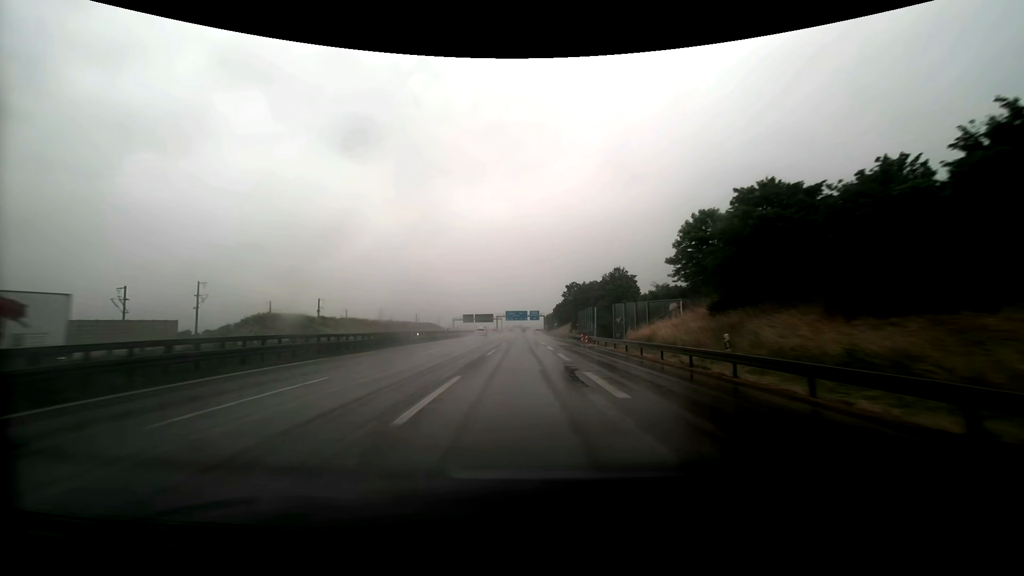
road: motorway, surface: asphalt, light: Day
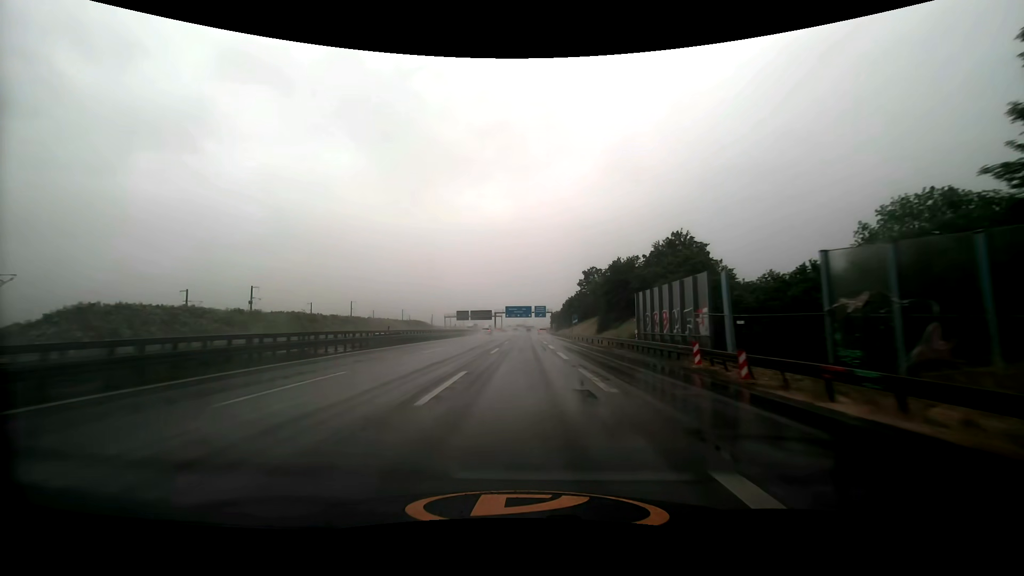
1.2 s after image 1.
(-0.2, +34.8) m; 0°
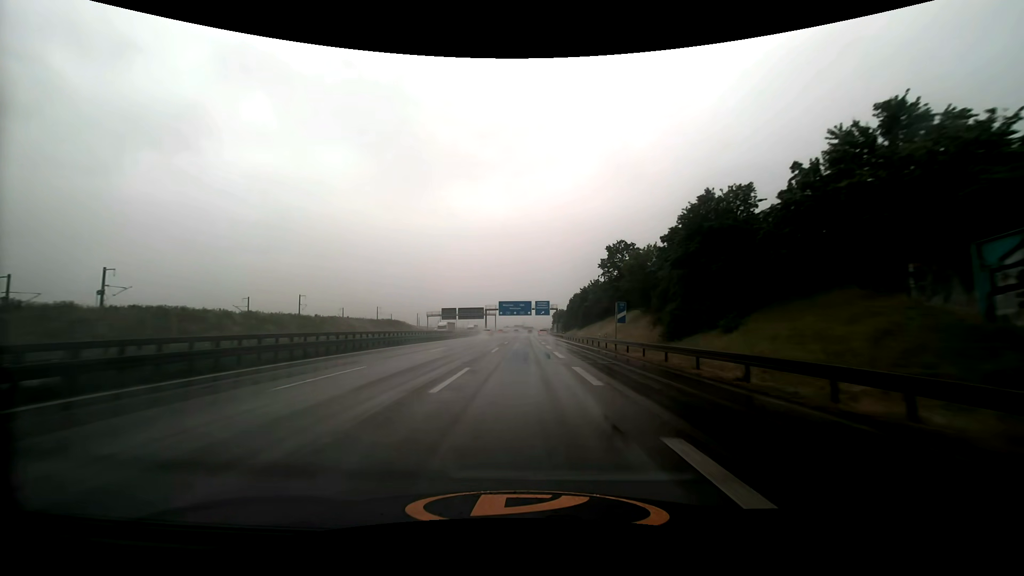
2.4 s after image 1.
(-0.1, +34.5) m; 0°
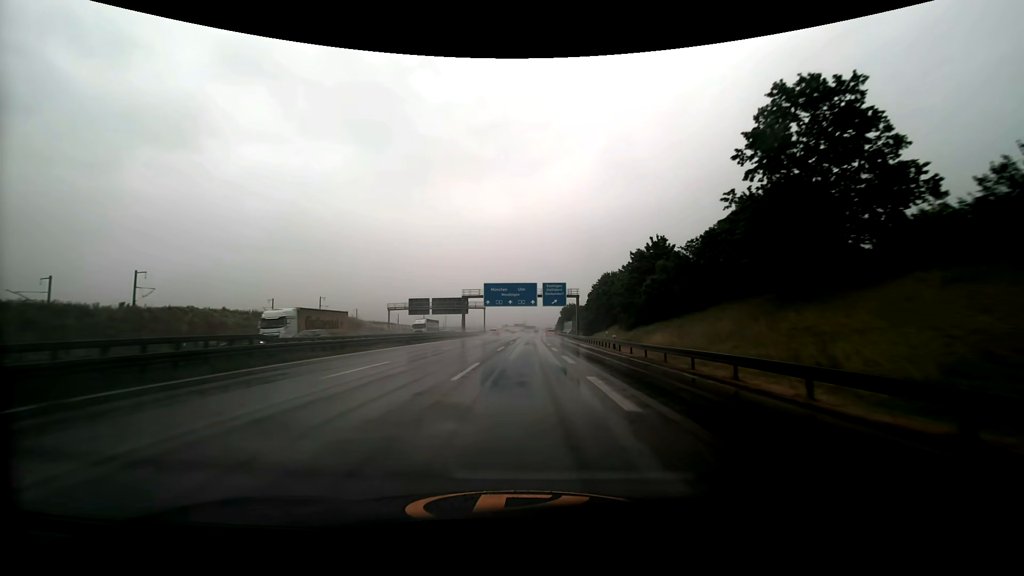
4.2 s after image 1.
(-0.2, +51.4) m; 0°
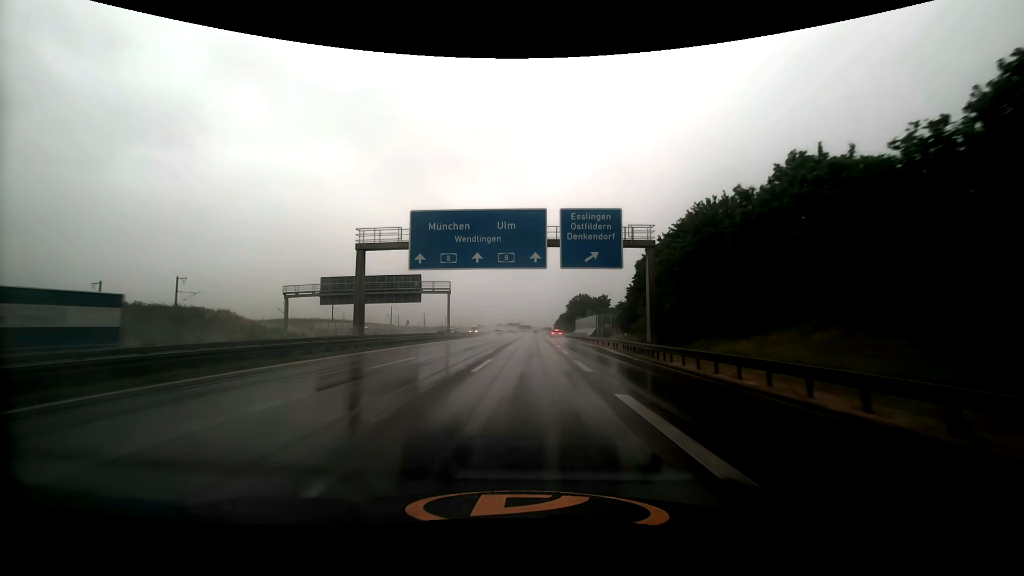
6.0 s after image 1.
(+0.2, +51.6) m; 0°
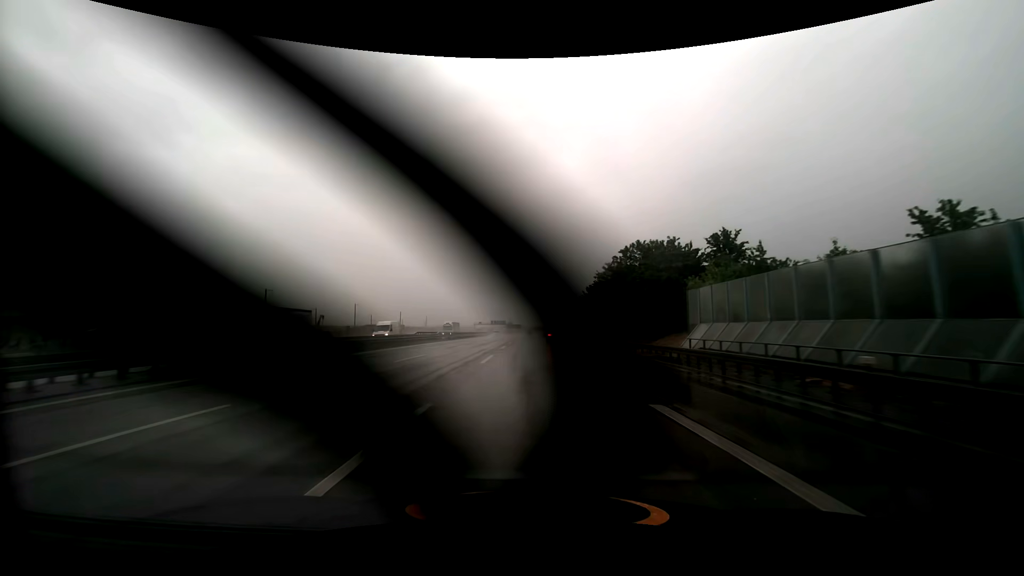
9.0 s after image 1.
(+1.3, +86.0) m; +1°
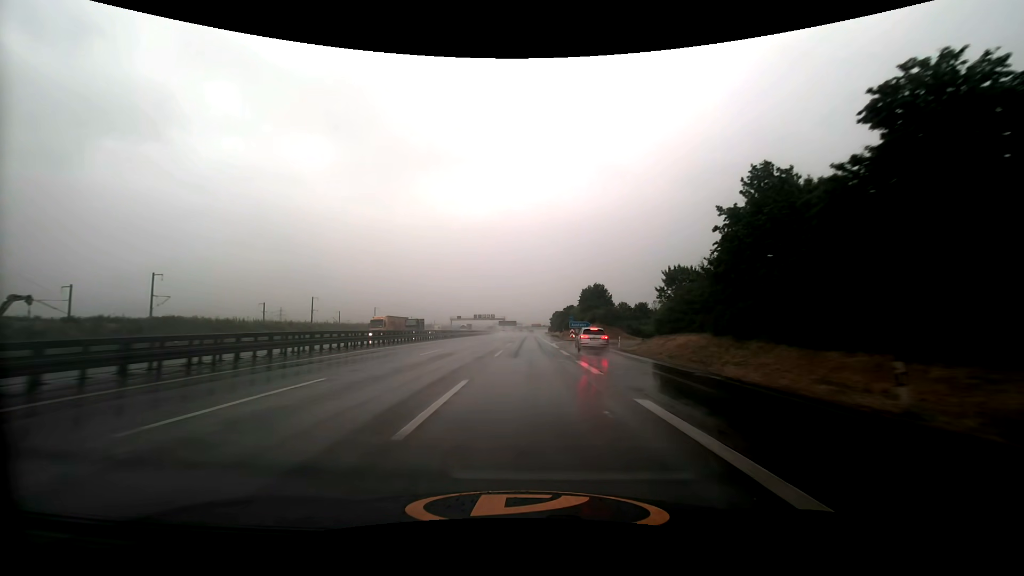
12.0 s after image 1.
(-0.2, +86.2) m; 0°
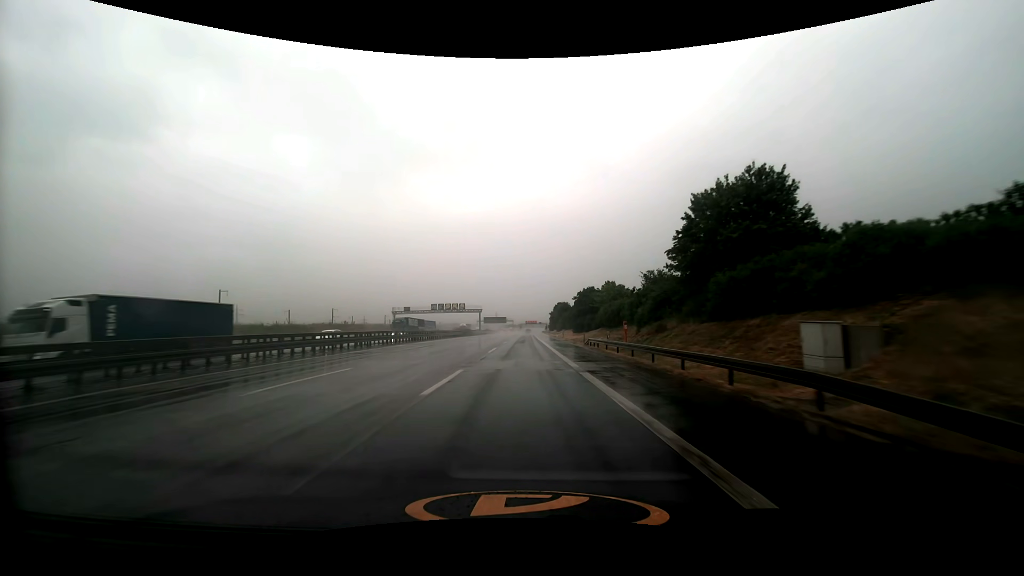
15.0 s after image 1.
(+0.8, +86.4) m; +1°
(0, +10) (0, +20) (0, +30) (0, +40) (0, +50) (0, +60) (0, +70) (0, +80) (0, +90) (0, +100) m
